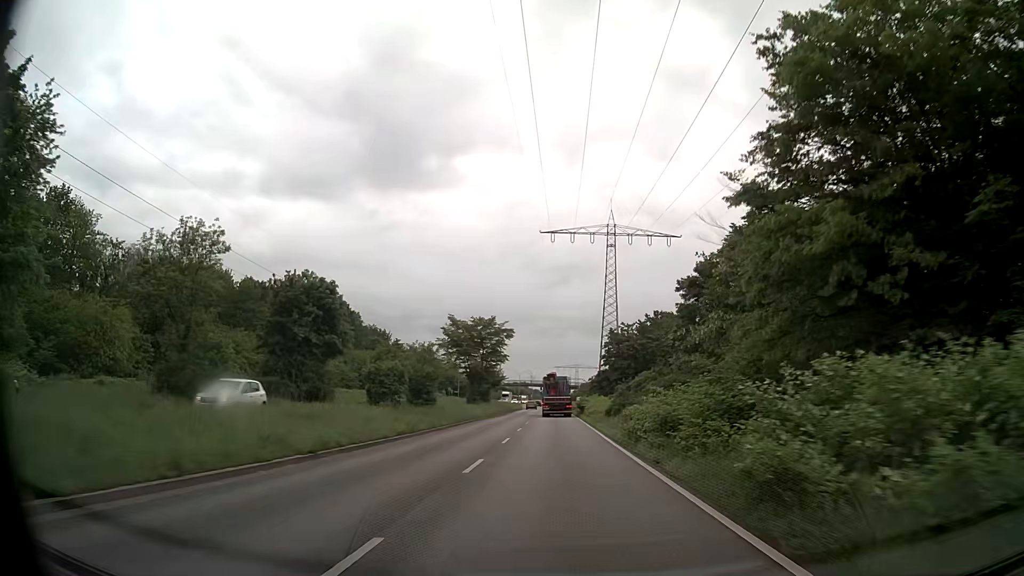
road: primary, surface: asphalt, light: Day
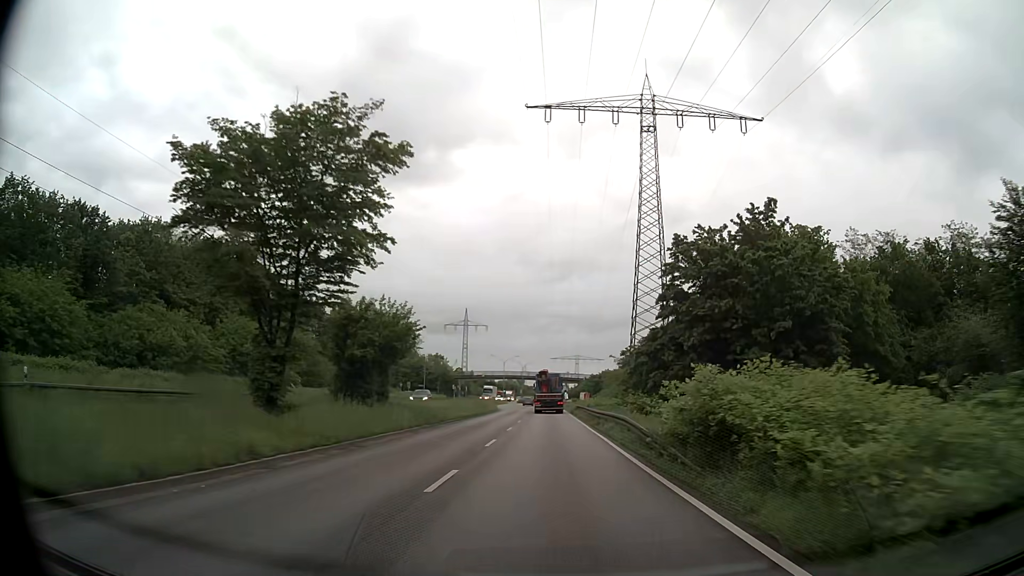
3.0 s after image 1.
(+0.2, +48.4) m; 0°
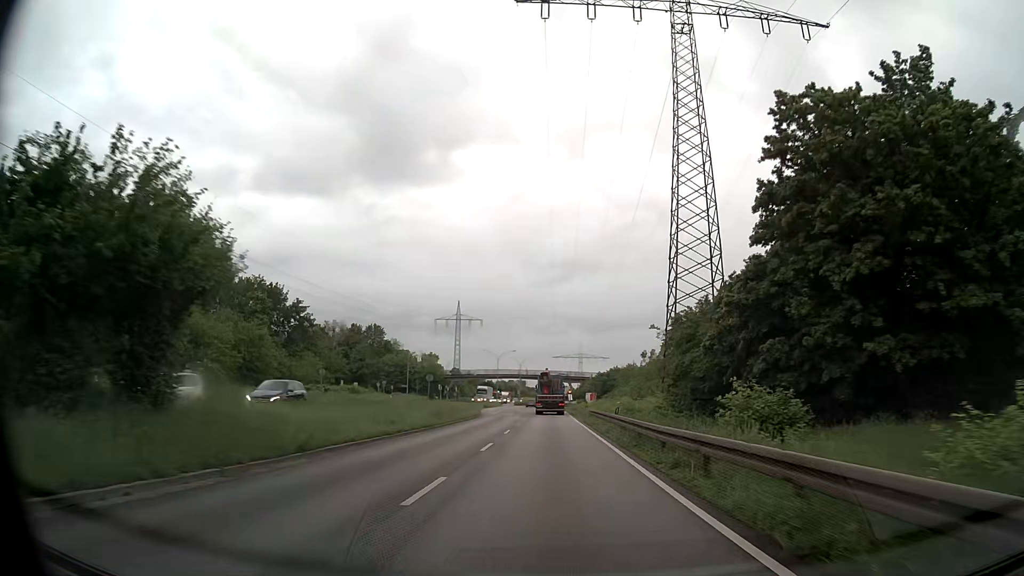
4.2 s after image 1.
(0.0, +19.2) m; 0°
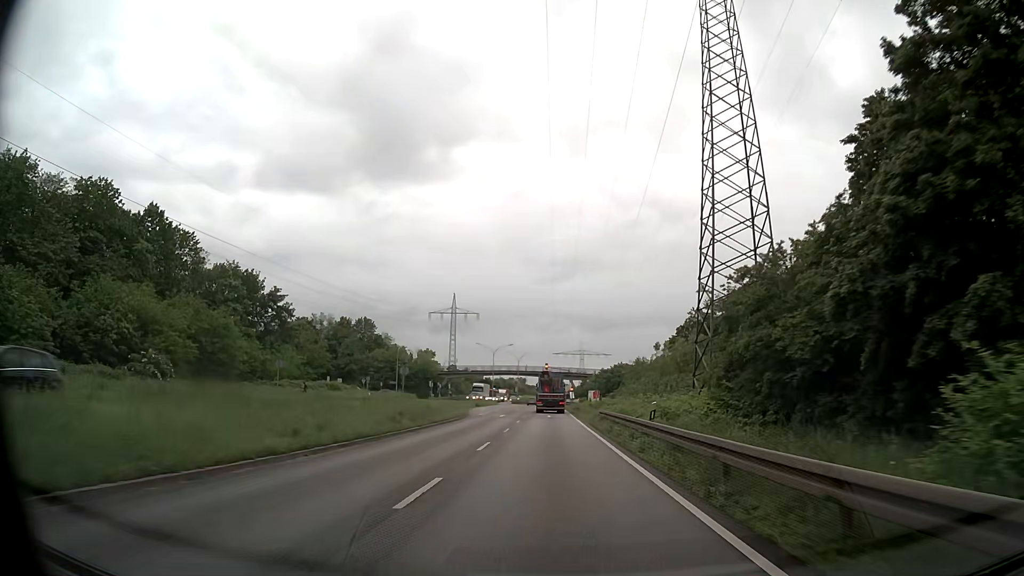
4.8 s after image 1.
(0.0, +9.3) m; 0°
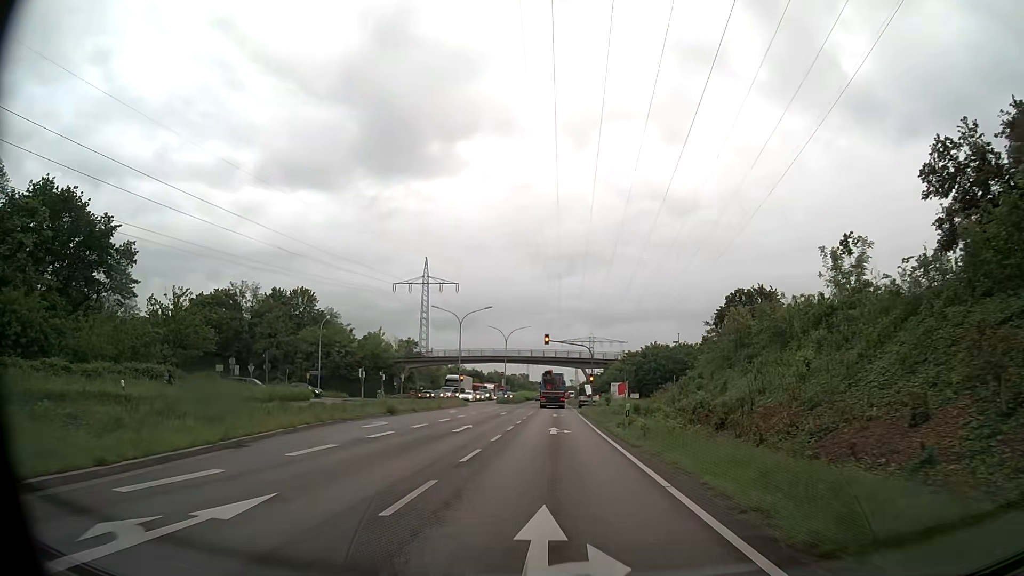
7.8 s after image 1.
(0.0, +42.5) m; 0°
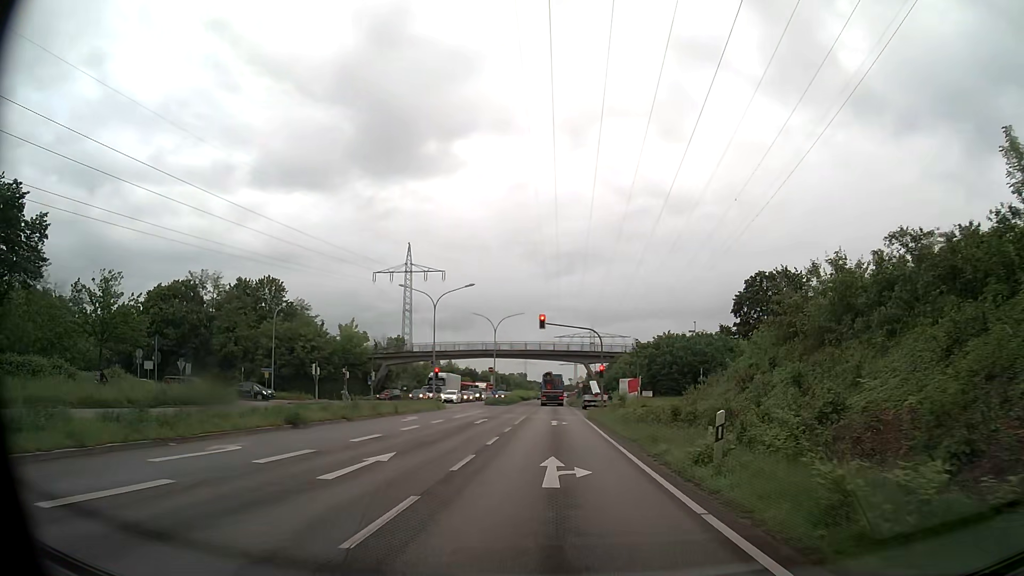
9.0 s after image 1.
(0.0, +13.3) m; 0°
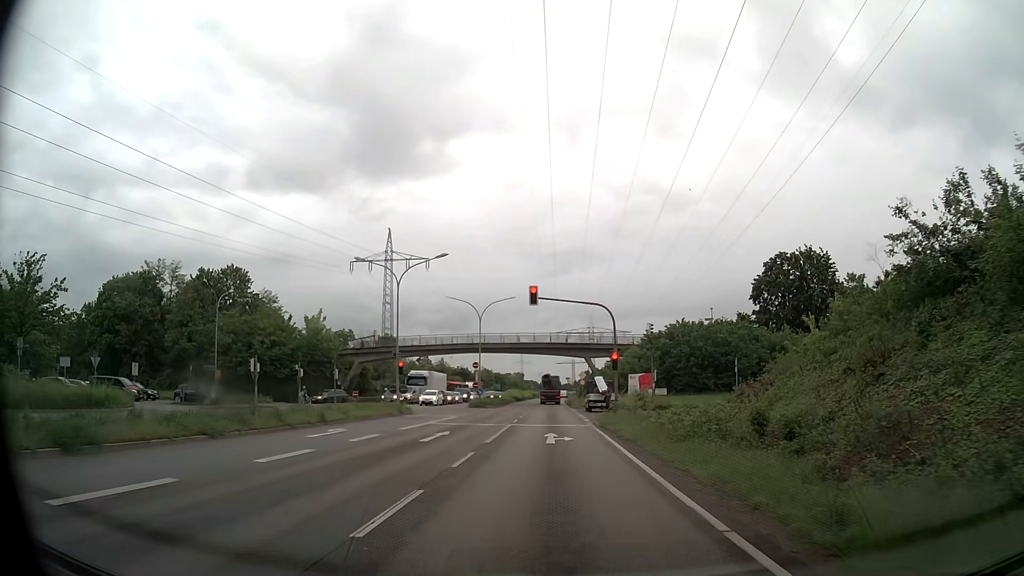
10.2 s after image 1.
(+0.1, +11.5) m; 0°
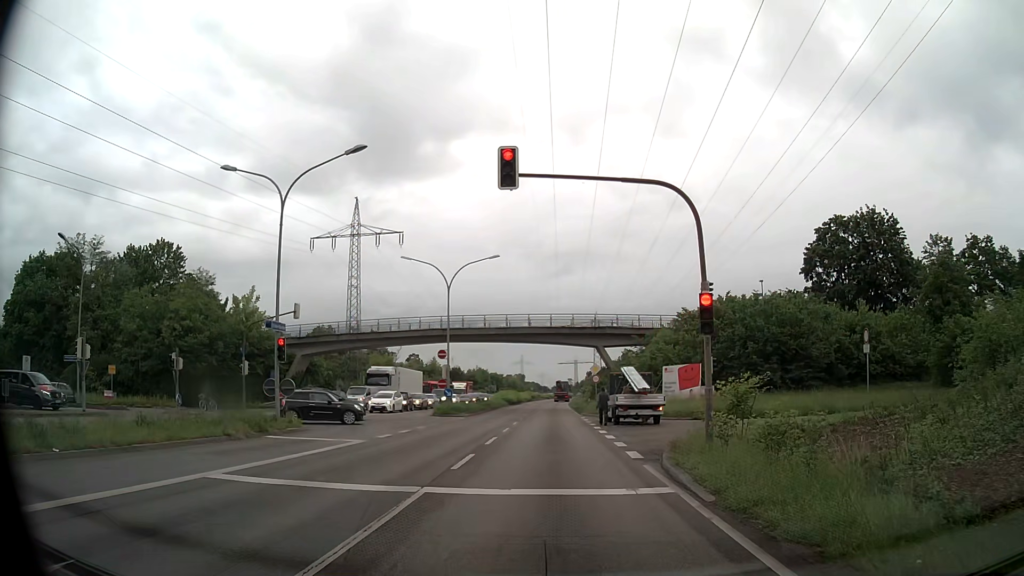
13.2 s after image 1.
(0.0, +18.5) m; 0°
(0, +10) (0, +20) (0, +30) (0, +40) (0, +50) (0, +60) (0, +70) (0, +80) (0, +90) (+1, +100) m
